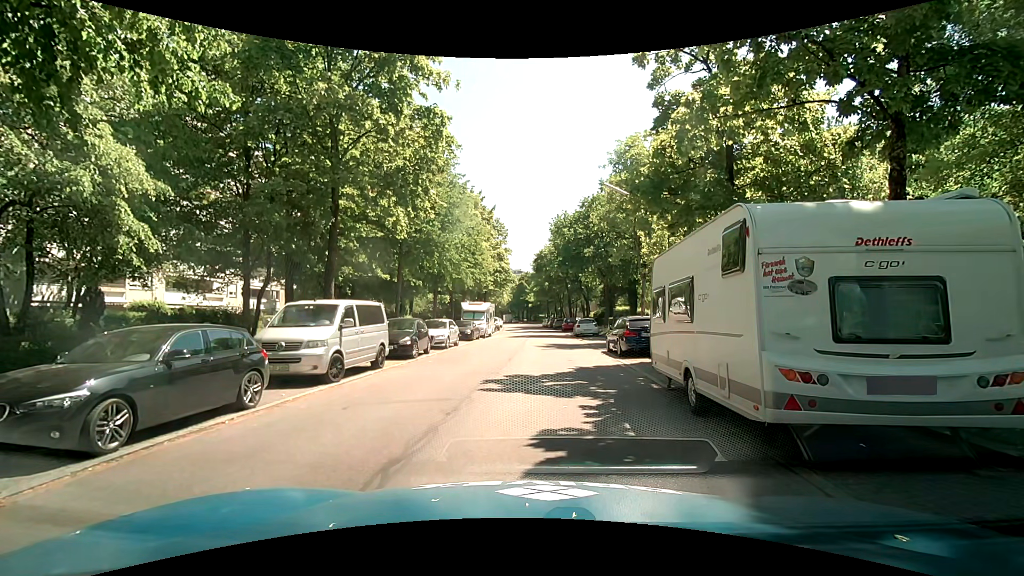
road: residential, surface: asphalt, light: Day
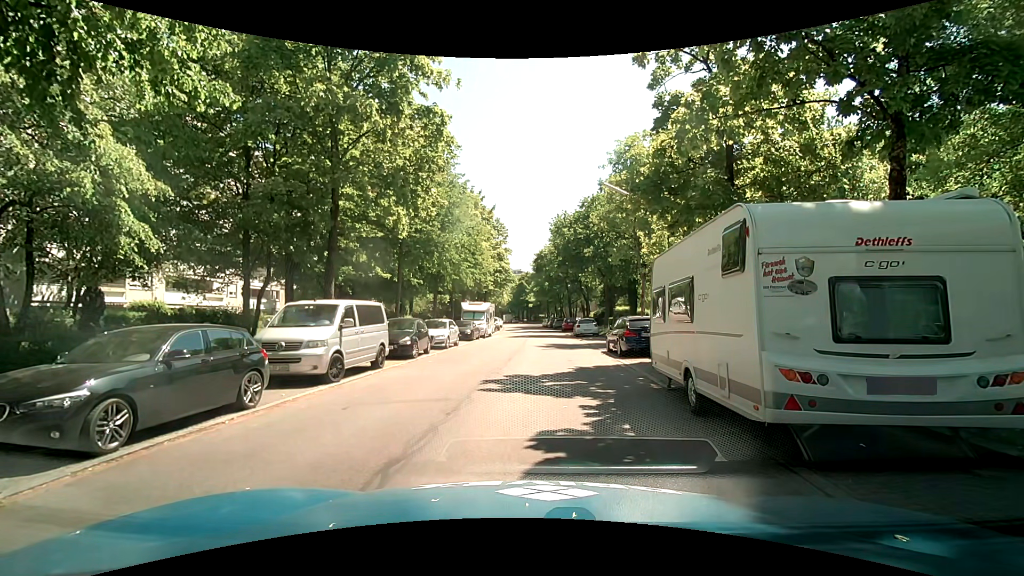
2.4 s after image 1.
(0.0, 0.0) m; 0°
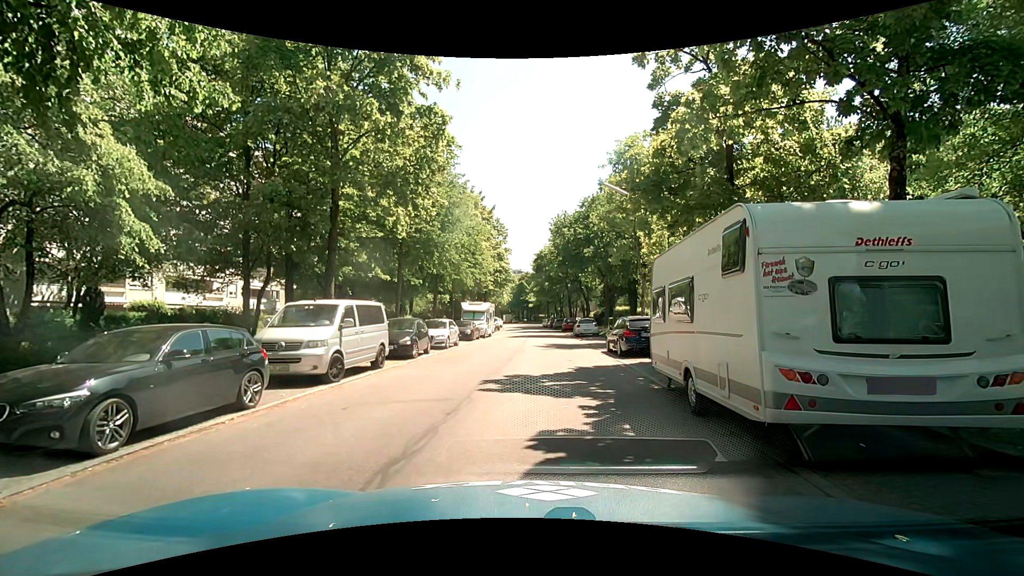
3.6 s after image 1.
(0.0, 0.0) m; 0°
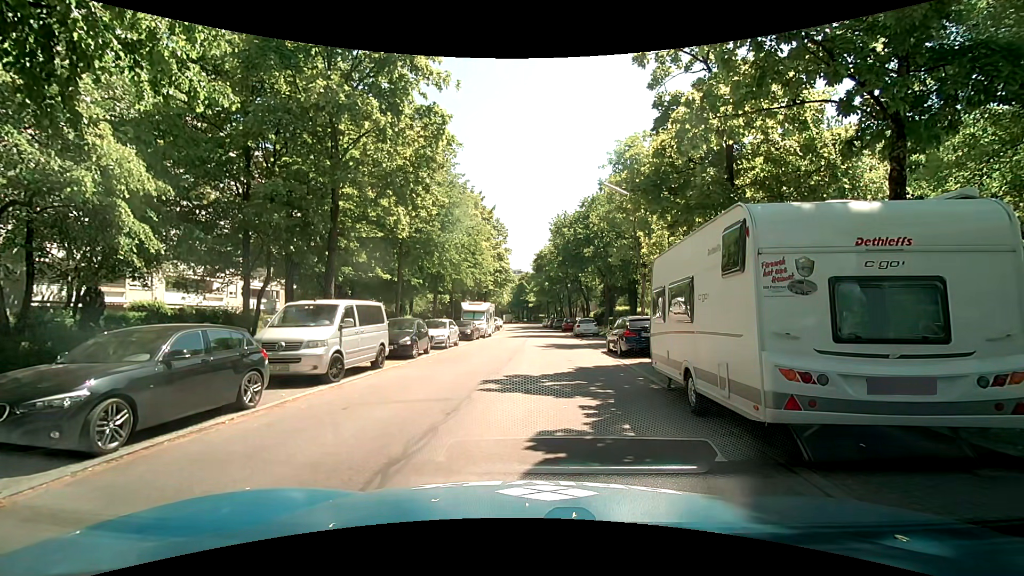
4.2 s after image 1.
(0.0, 0.0) m; 0°
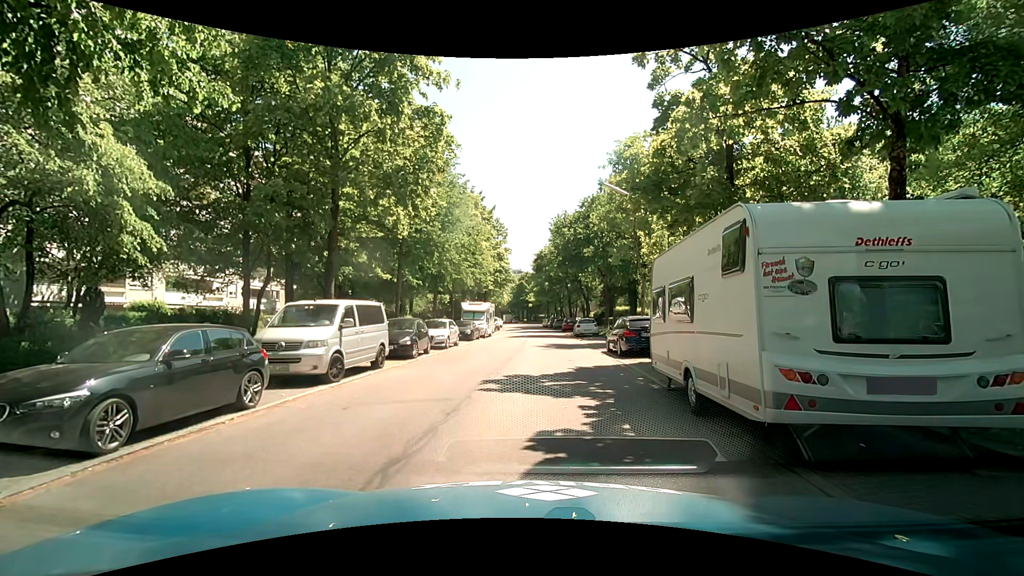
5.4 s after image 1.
(0.0, 0.0) m; 0°
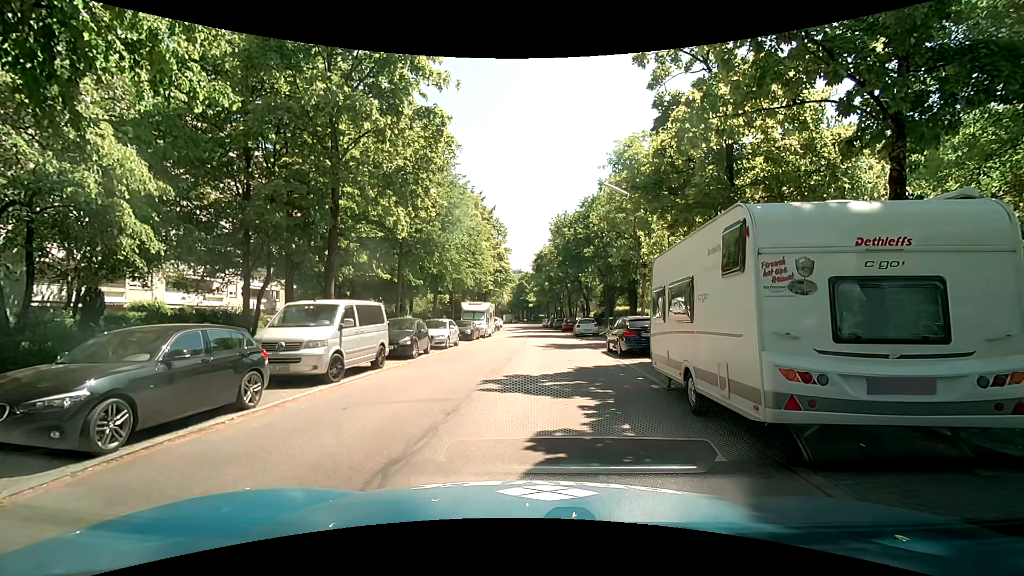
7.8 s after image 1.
(0.0, 0.0) m; 0°
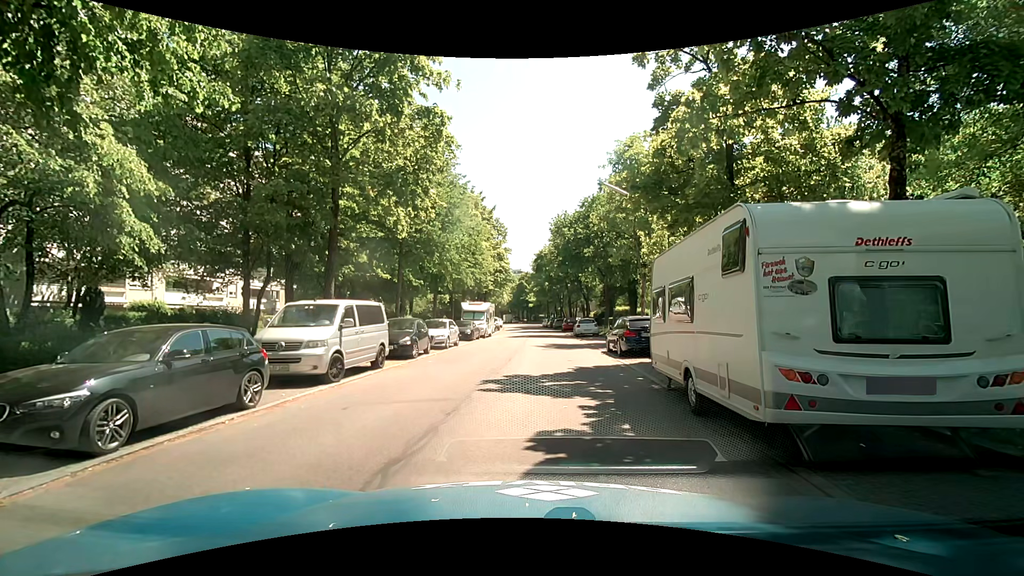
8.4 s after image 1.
(0.0, 0.0) m; 0°
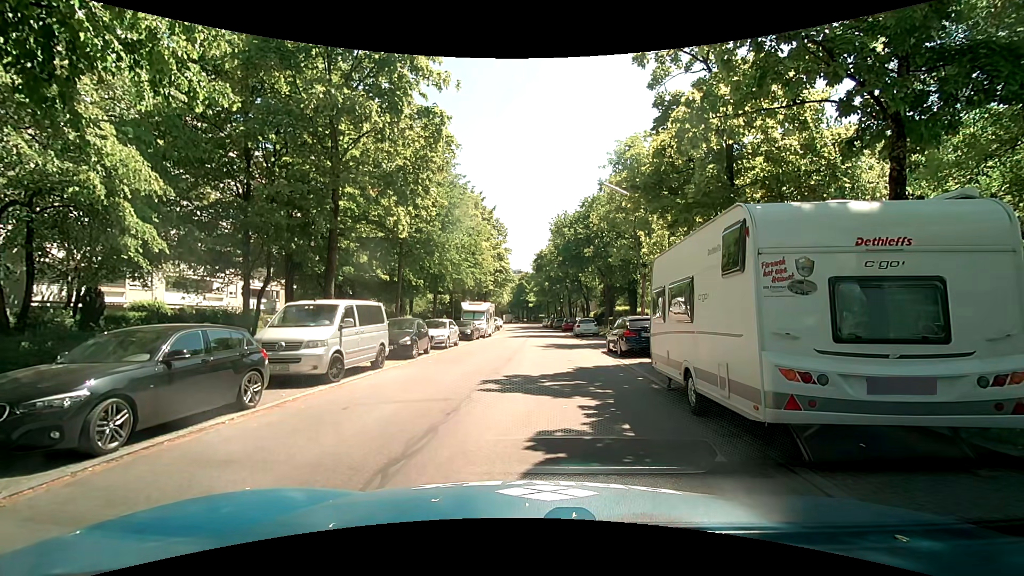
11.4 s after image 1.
(0.0, 0.0) m; 0°
